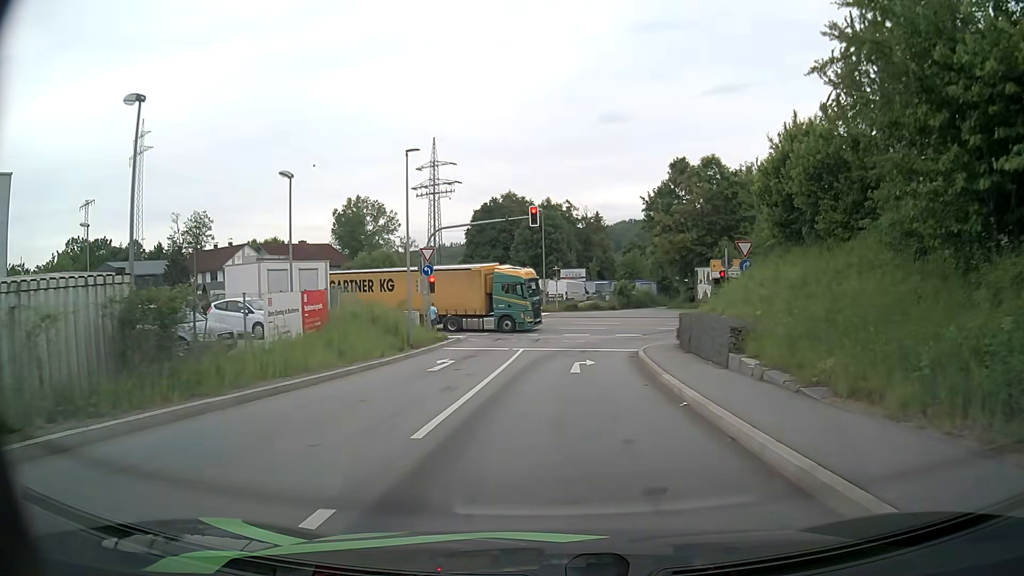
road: primary_link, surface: asphalt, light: Day
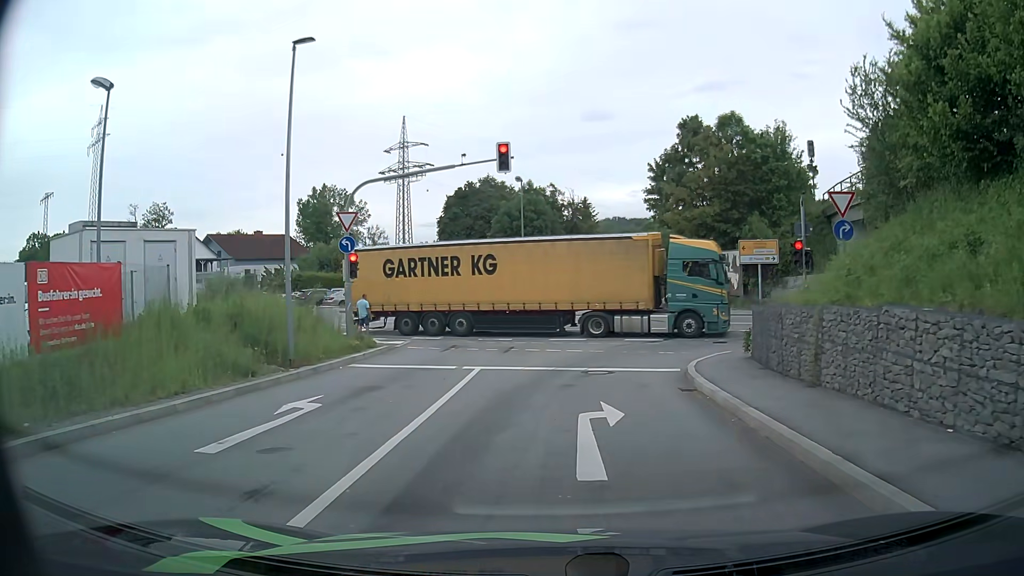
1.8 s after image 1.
(+0.2, +11.4) m; +1°
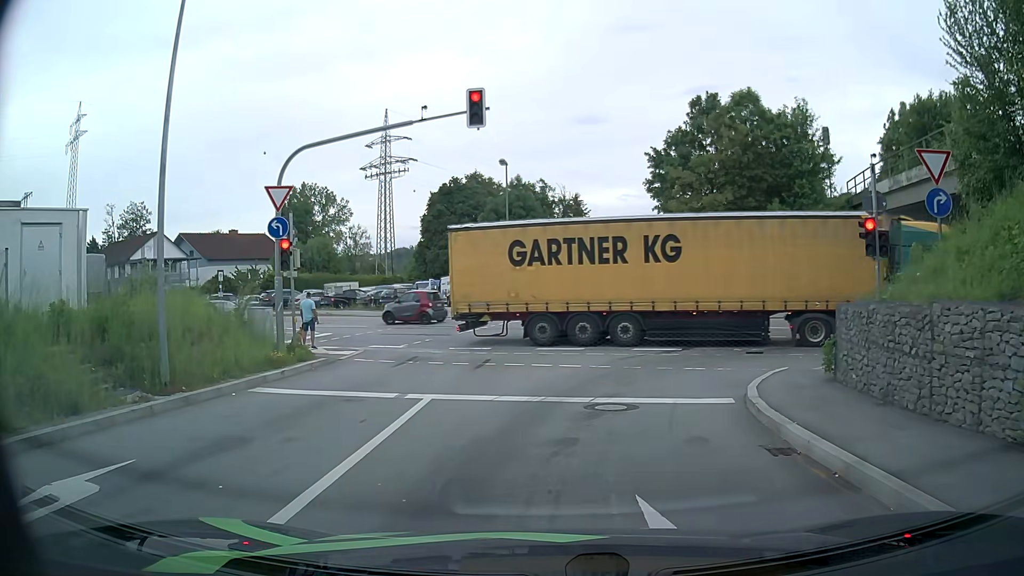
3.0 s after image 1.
(+0.1, +5.3) m; +1°
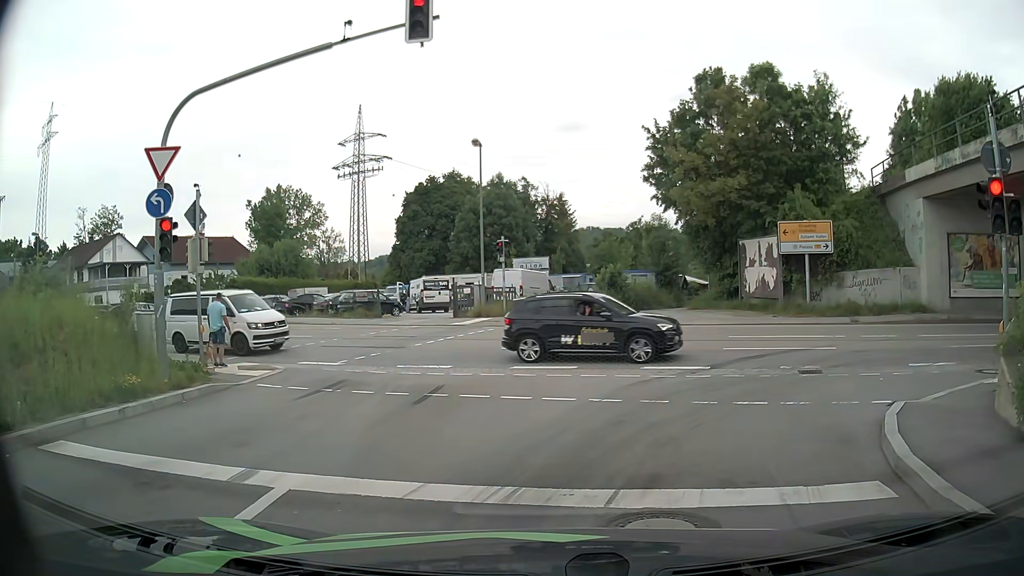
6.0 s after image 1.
(0.0, +5.2) m; +2°
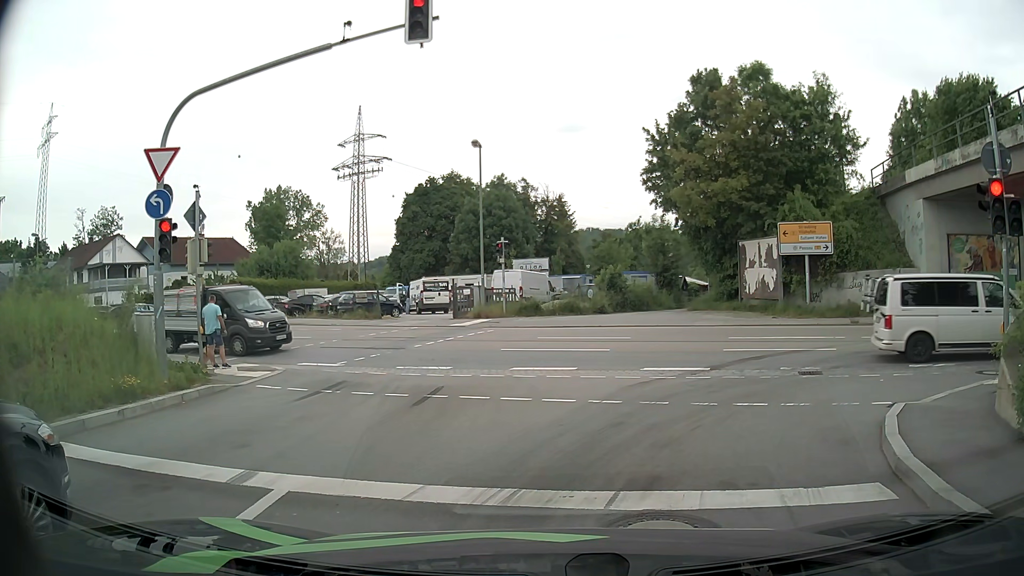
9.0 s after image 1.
(0.0, +0.1) m; 0°
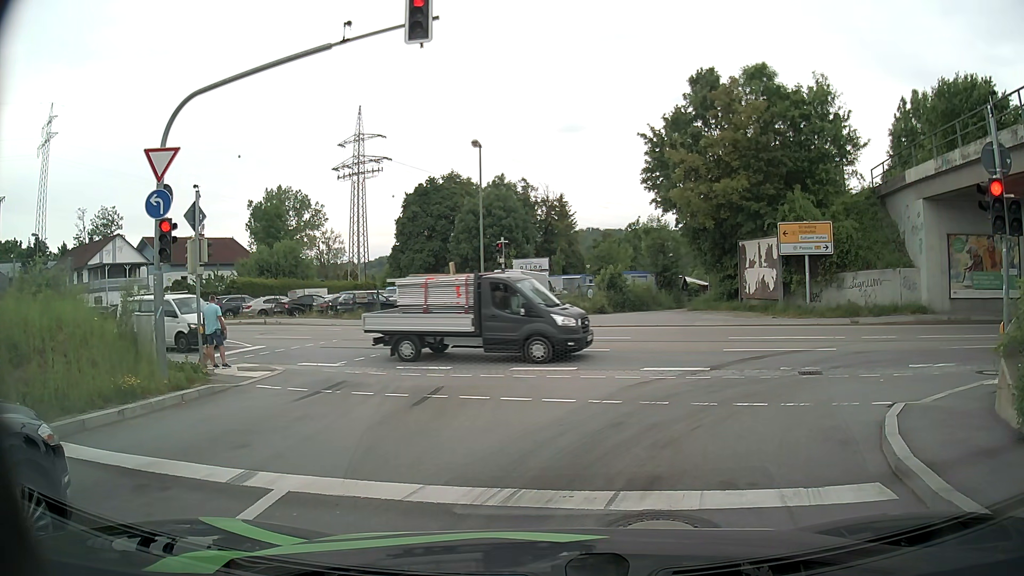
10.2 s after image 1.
(0.0, 0.0) m; 0°
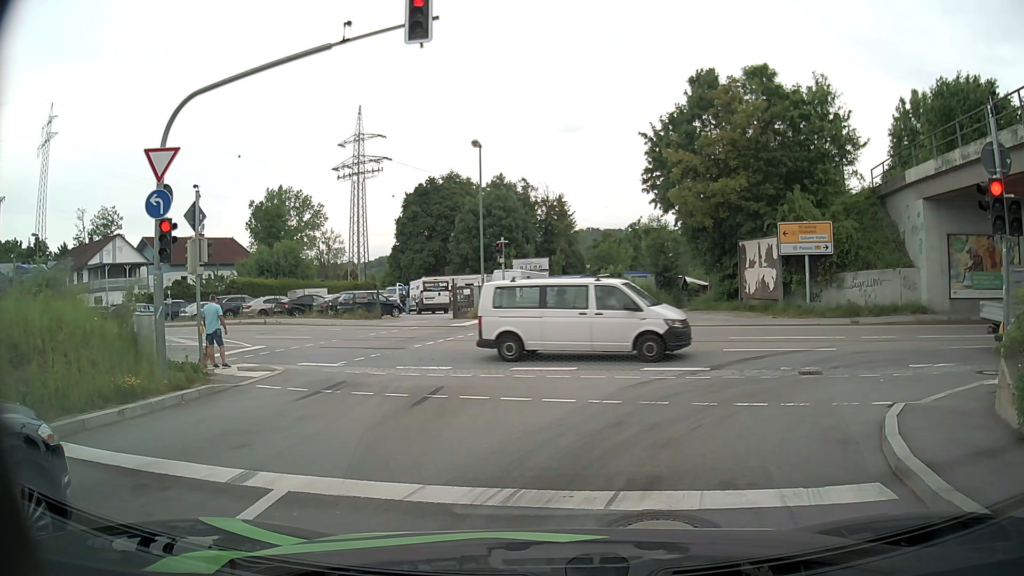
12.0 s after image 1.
(0.0, 0.0) m; 0°
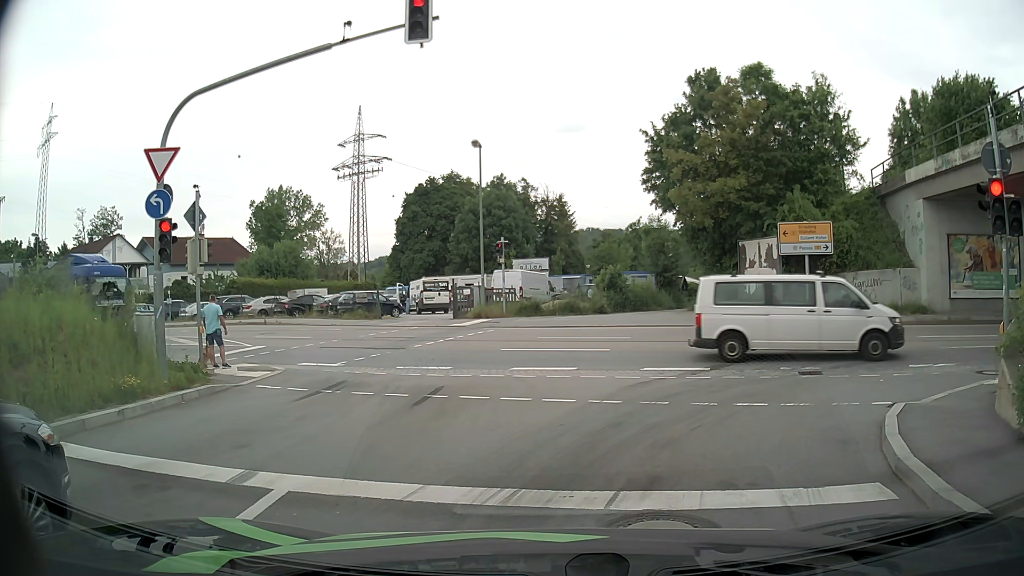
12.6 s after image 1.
(0.0, 0.0) m; 0°
